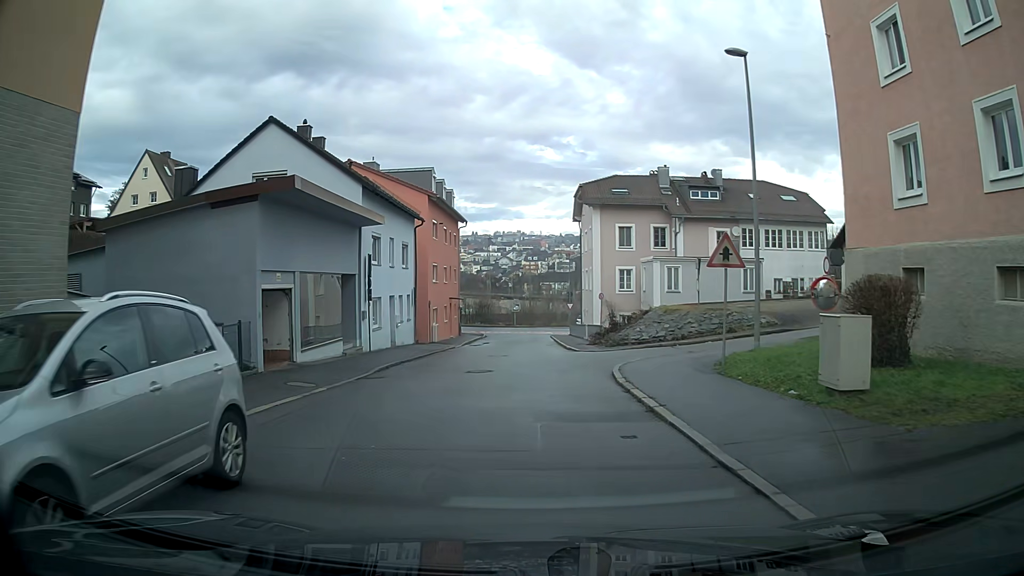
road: residential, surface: asphalt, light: Day
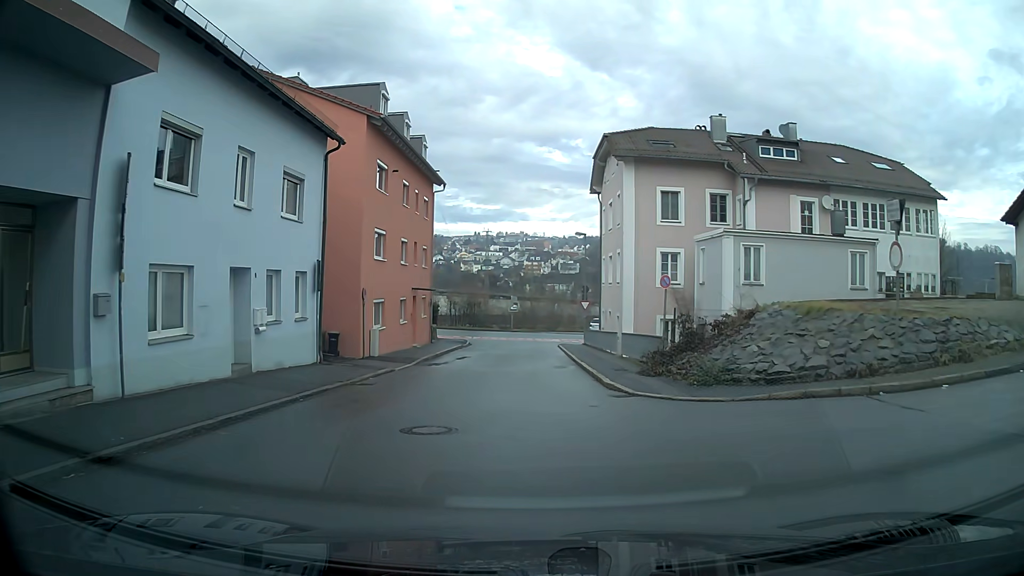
(0.0, +16.8) m; 0°
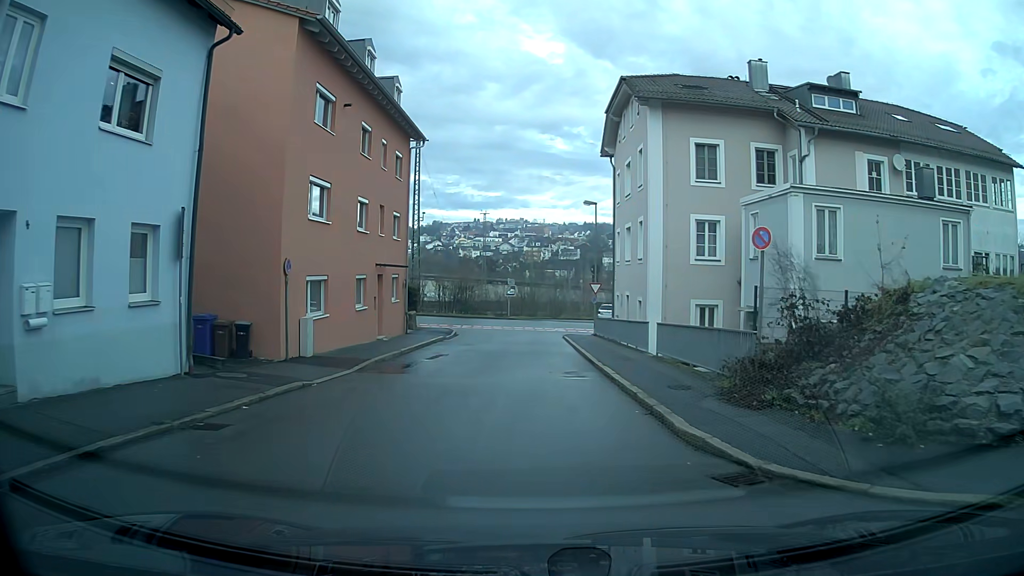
(0.0, +8.1) m; 0°
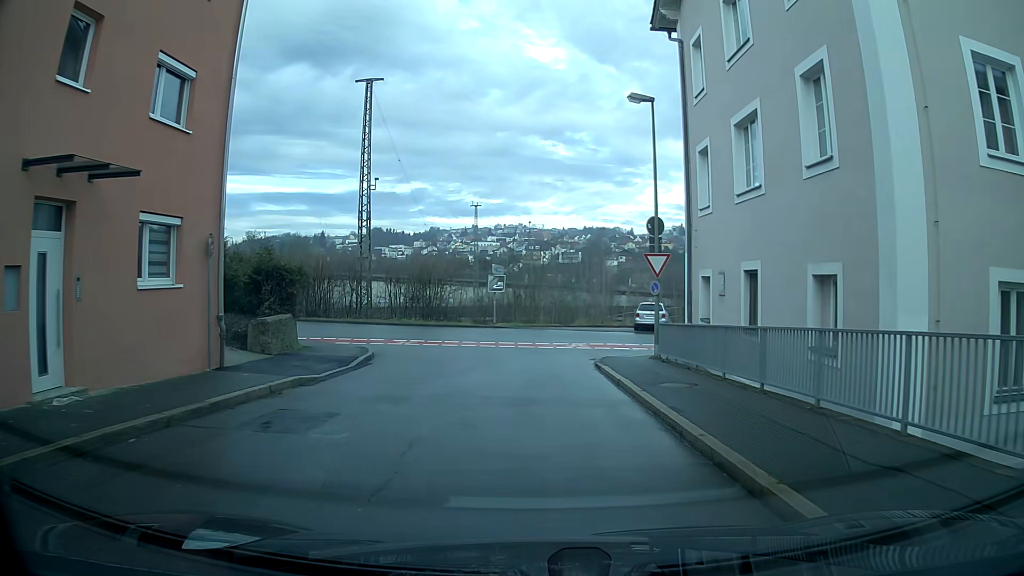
(0.0, +20.4) m; 0°
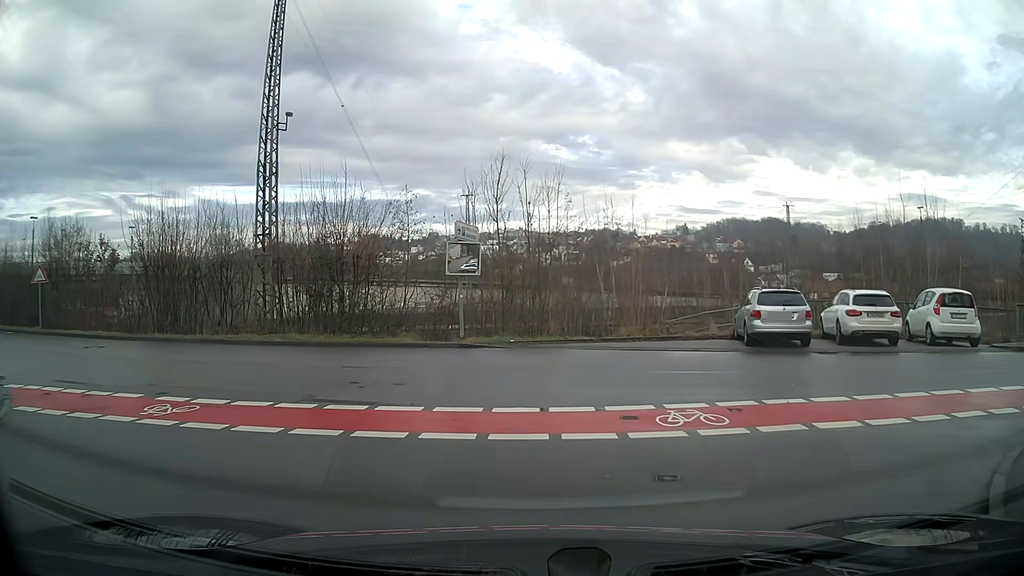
(-0.2, +18.0) m; 0°
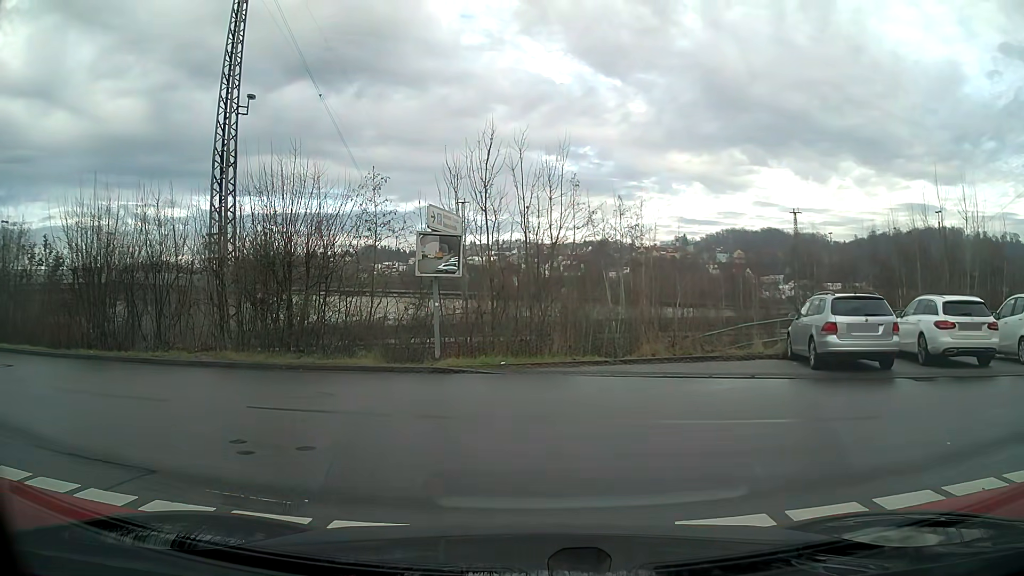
(0.0, +4.2) m; 0°
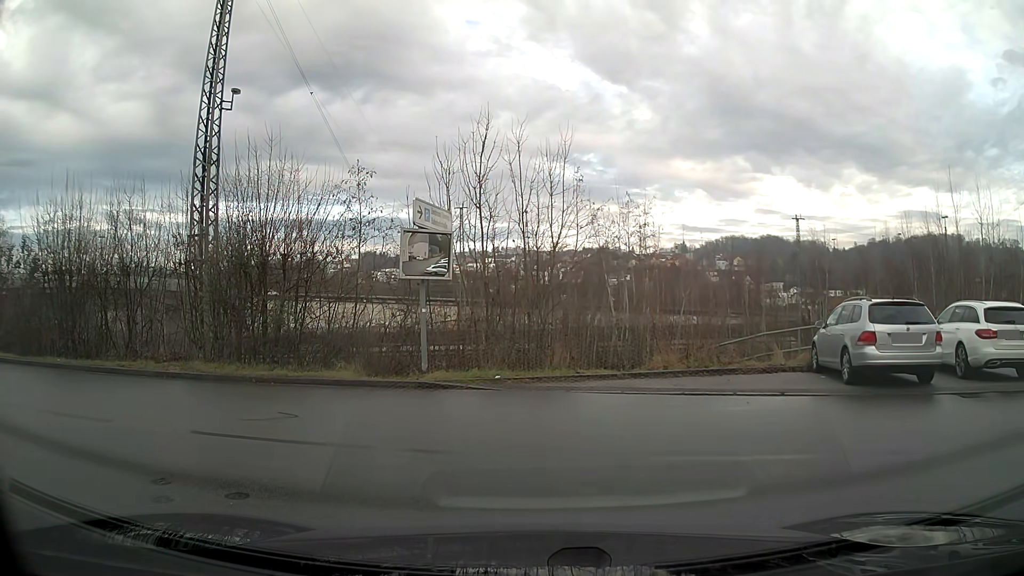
(0.0, +1.5) m; 0°
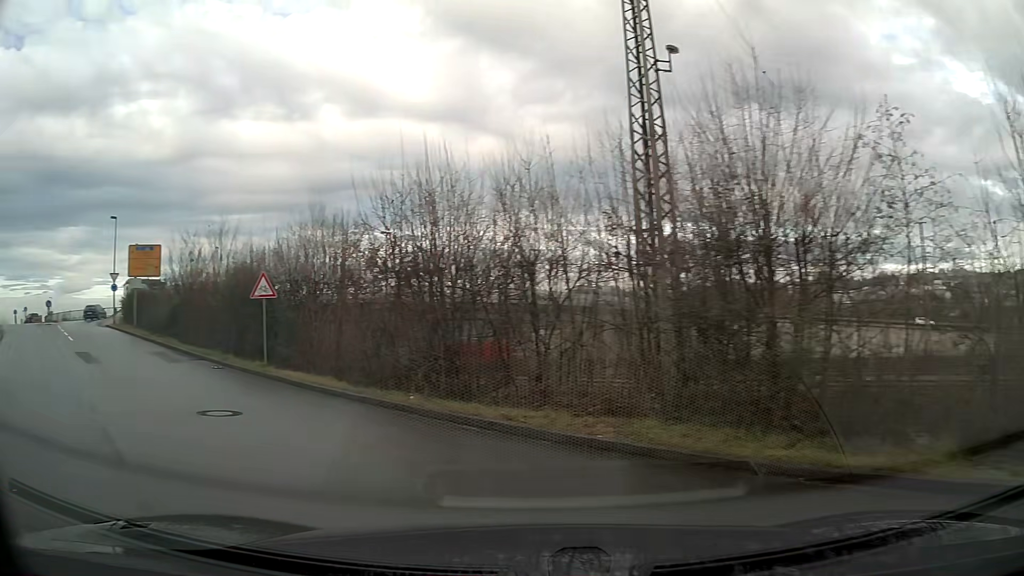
(-2.6, +6.4) m; -44°
(-3, +9) (-9, +18) (-15, +25) (-22, +33) (-28, +41) (-34, +49) (-37, +58) (-44, +65) (-54, +67) (-63, +71) m
